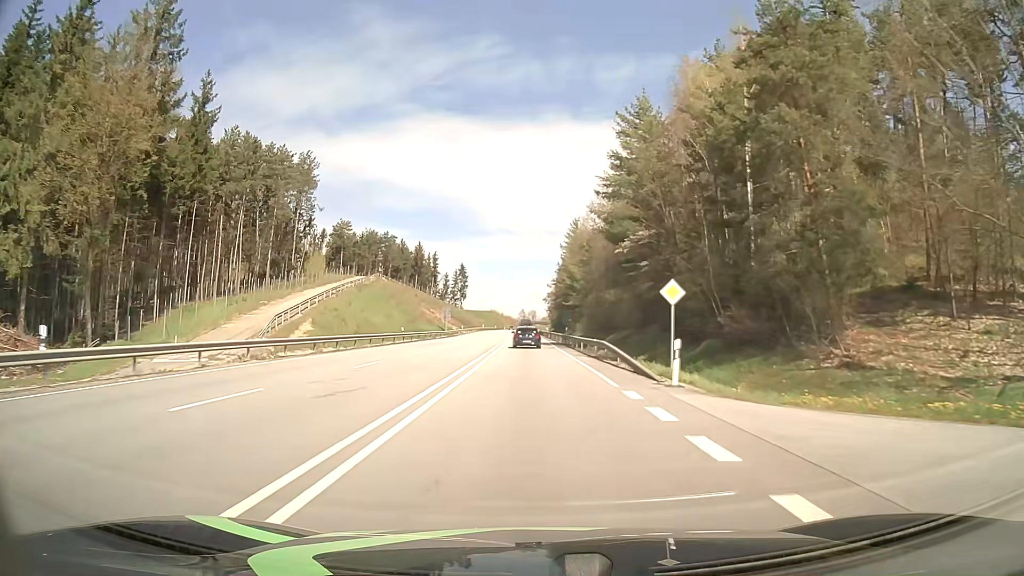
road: primary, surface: asphalt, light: Day
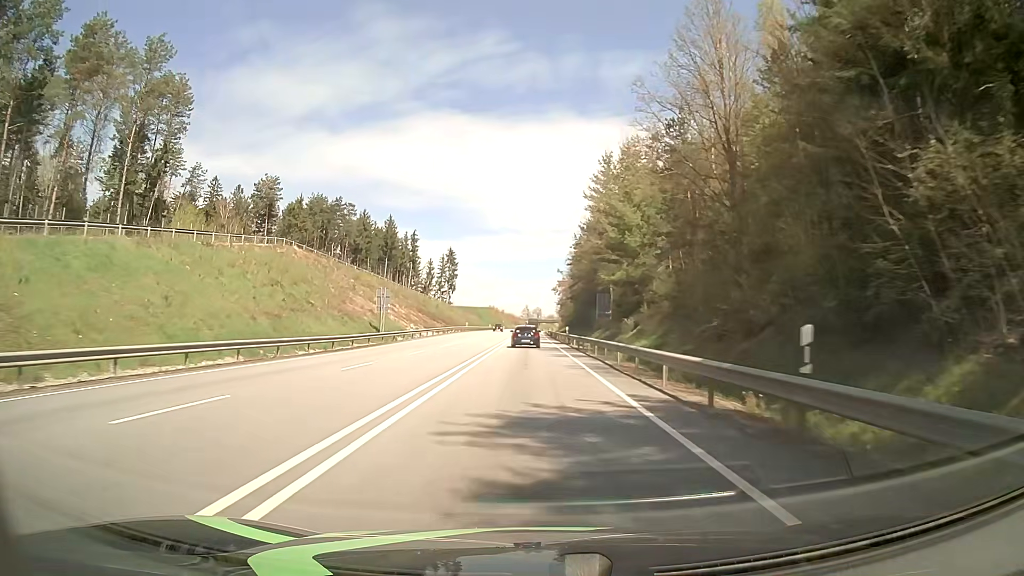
(-0.3, +49.5) m; -1°
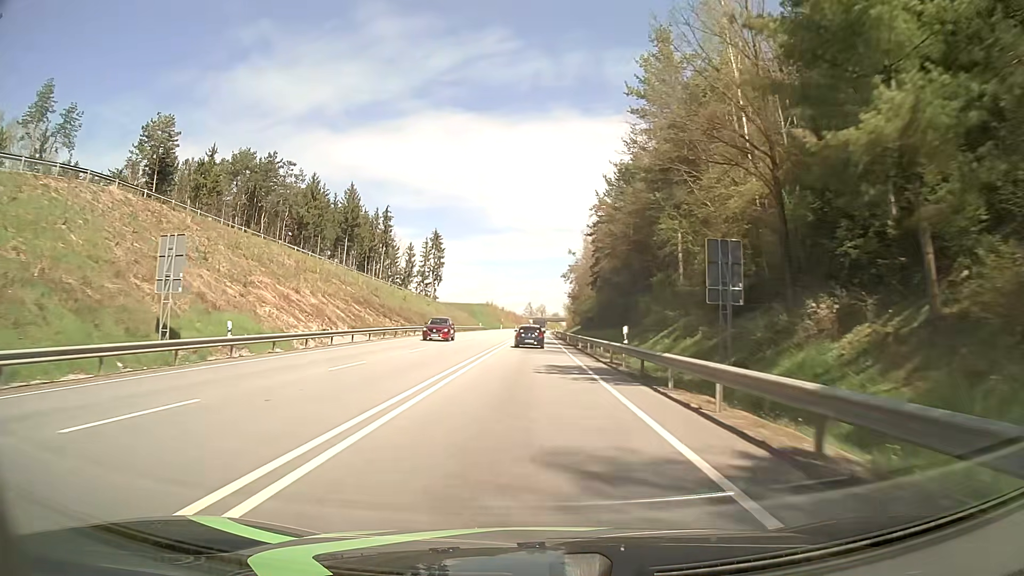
(+0.1, +36.9) m; 0°
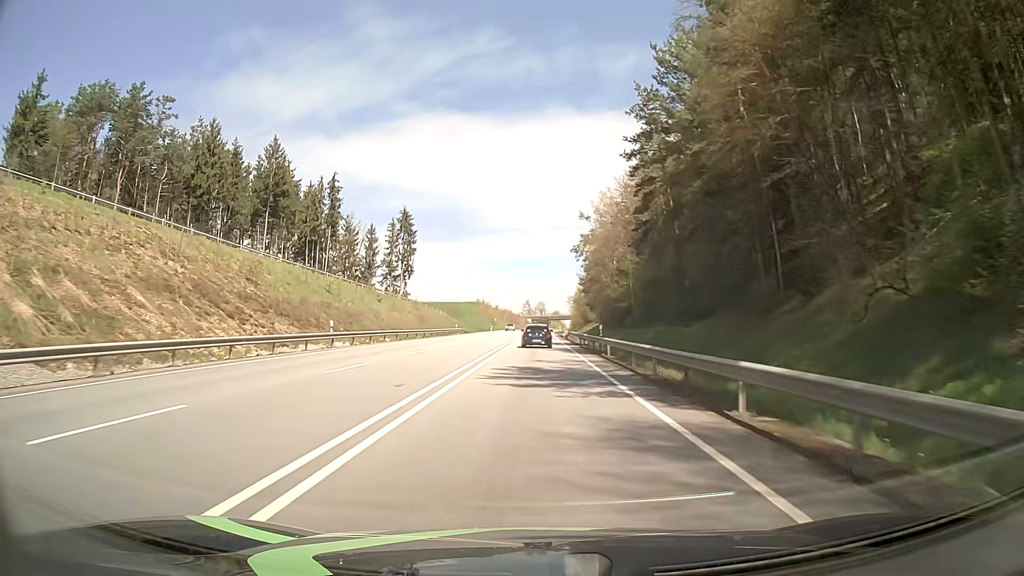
(0.0, +36.6) m; 0°
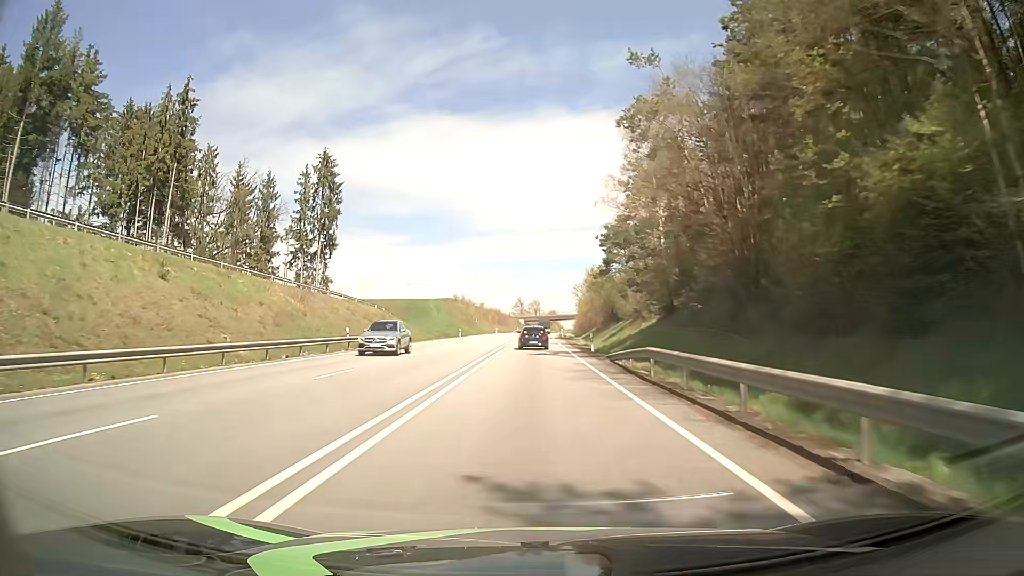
(+0.7, +48.6) m; +1°
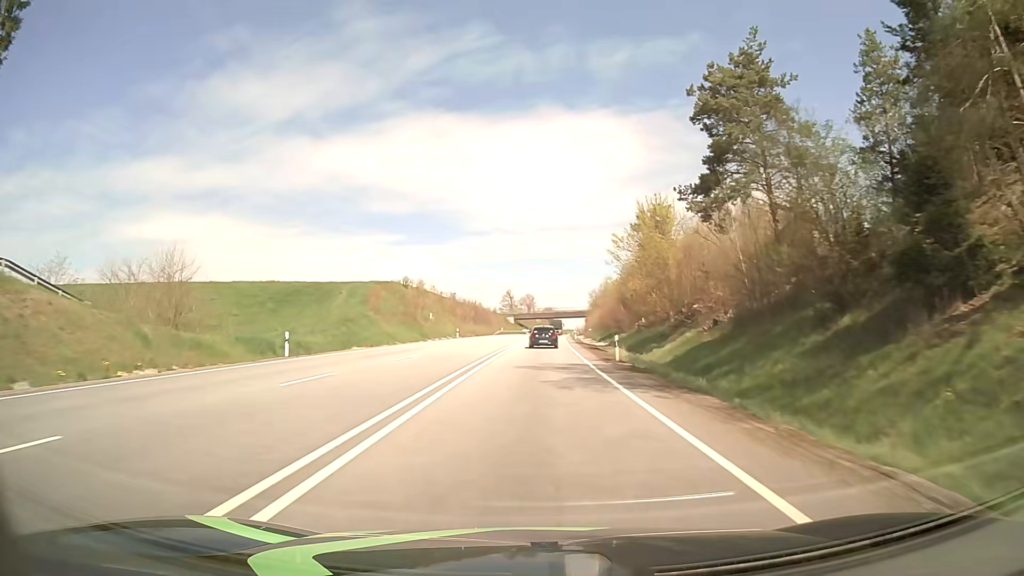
(+0.5, +62.1) m; +1°
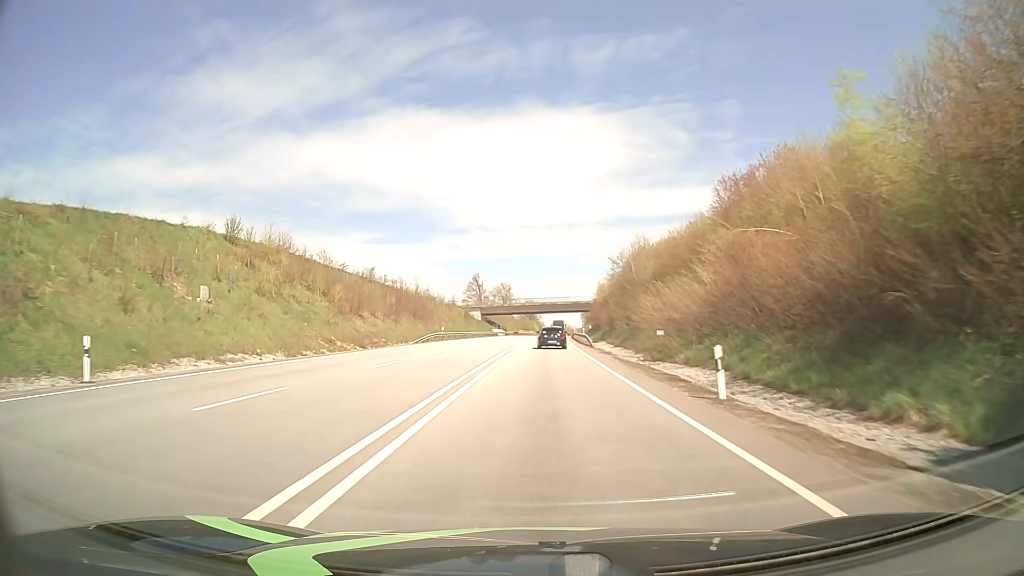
(+0.9, +64.2) m; +2°
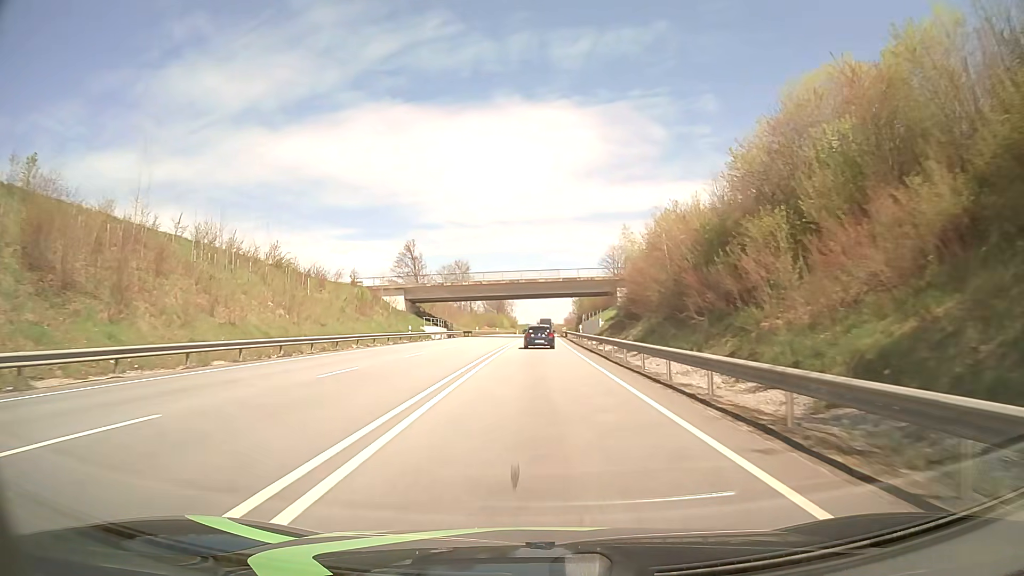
(+1.3, +64.3) m; +2°
(0, +10) (0, +20) (0, +30) (0, +40) (0, +50) (+1, +60) (+1, +70) (+1, +80) (+1, +90) (+1, +100) m
